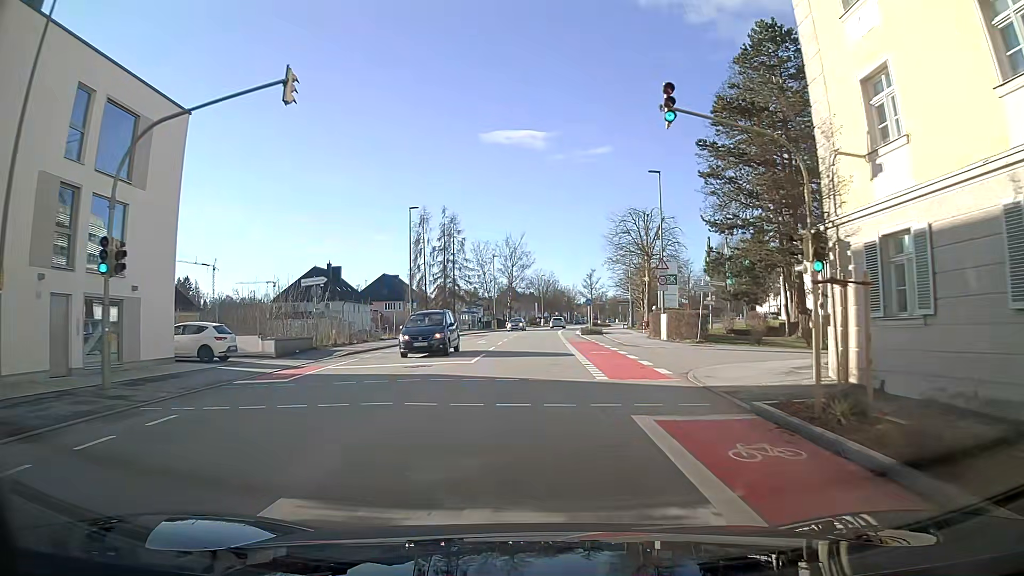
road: tertiary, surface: asphalt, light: Day
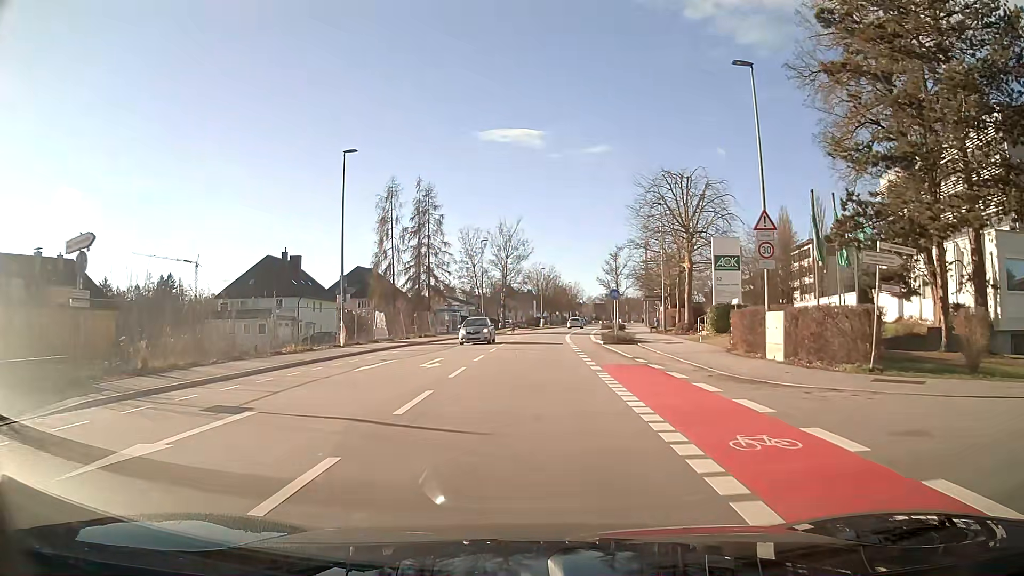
(0.0, +18.7) m; 0°
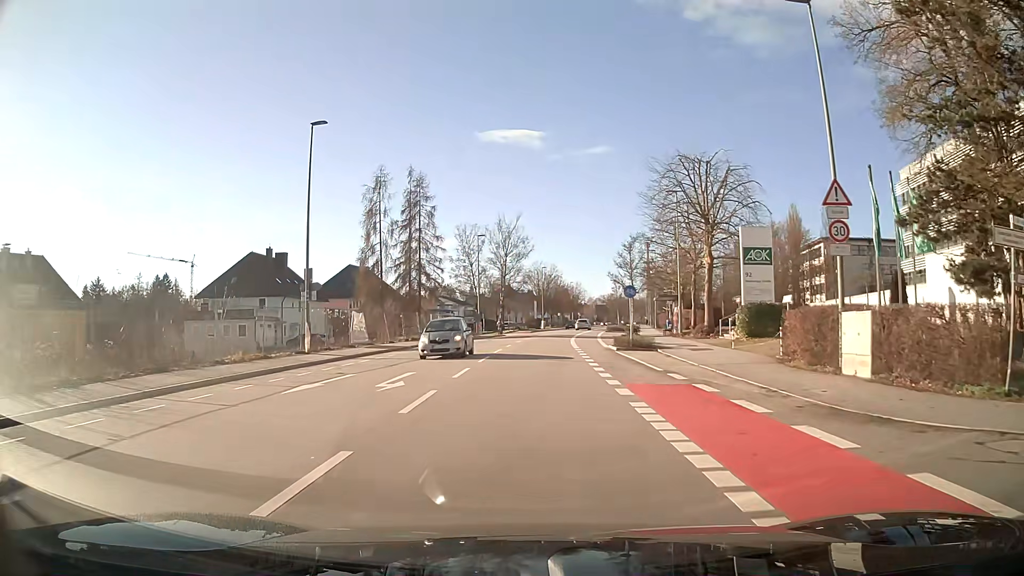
(0.0, +5.6) m; 0°
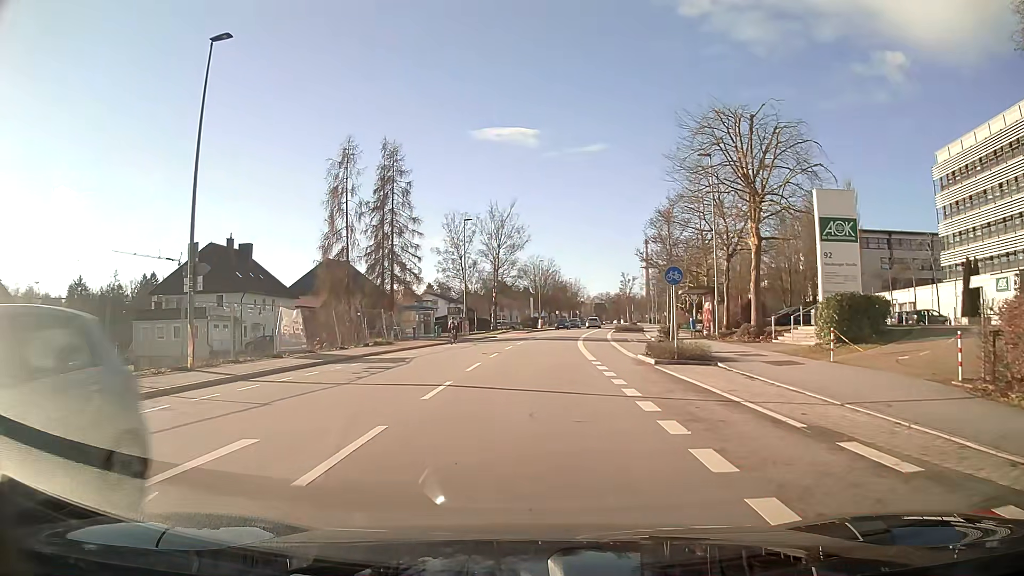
(0.0, +10.2) m; 0°
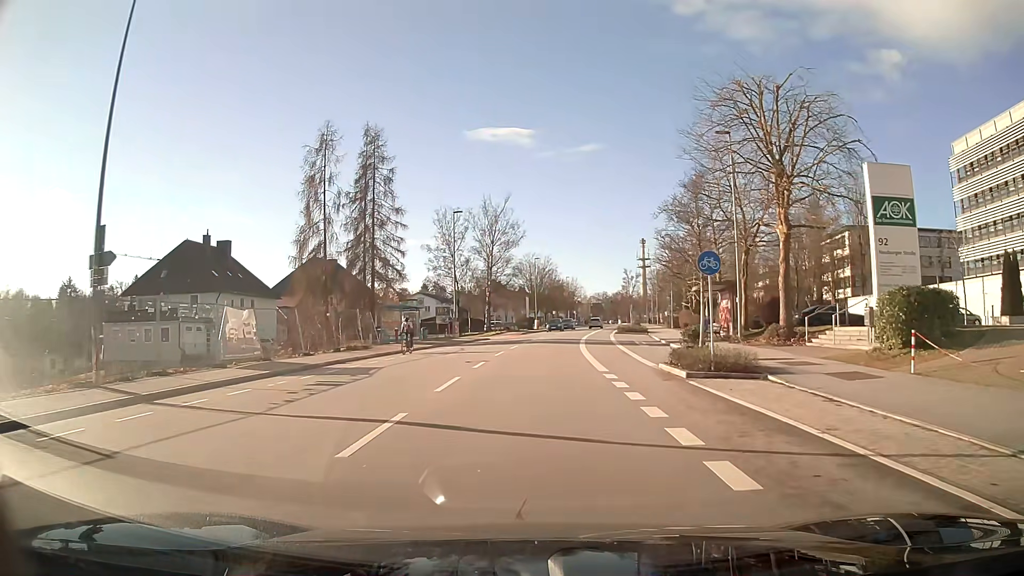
(0.0, +4.7) m; 0°
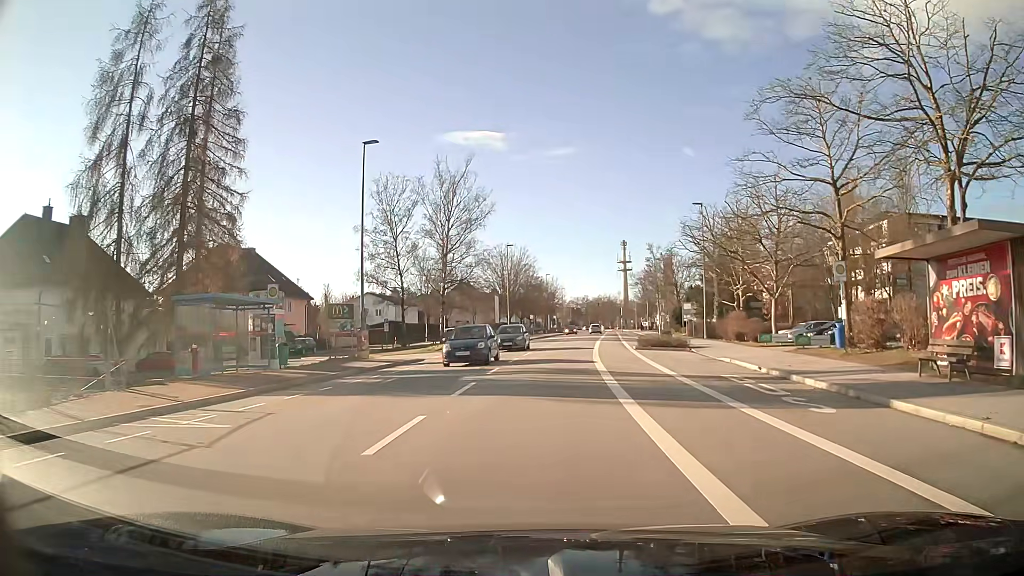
(+0.5, +23.4) m; +2°
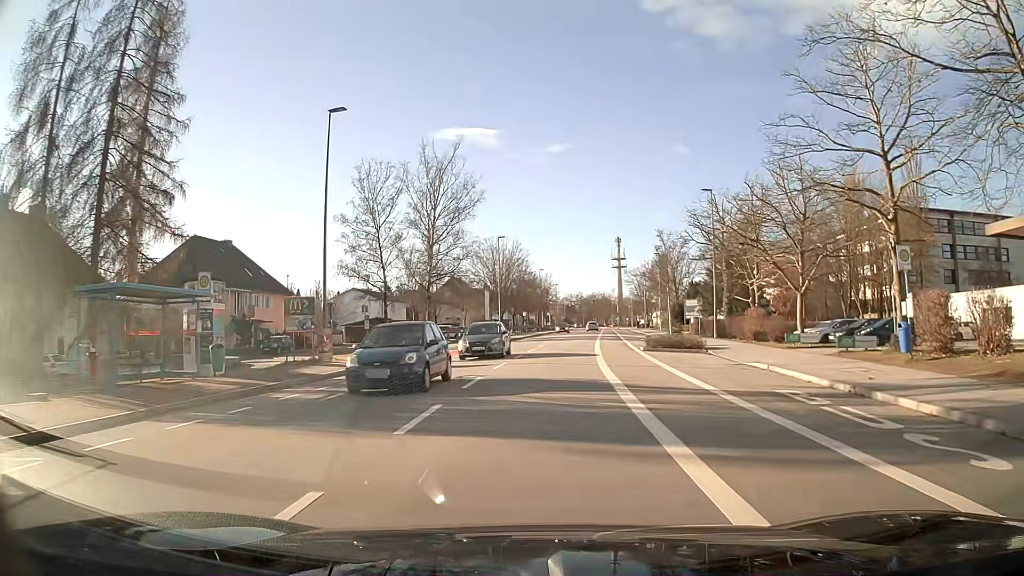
(0.0, +4.8) m; +1°
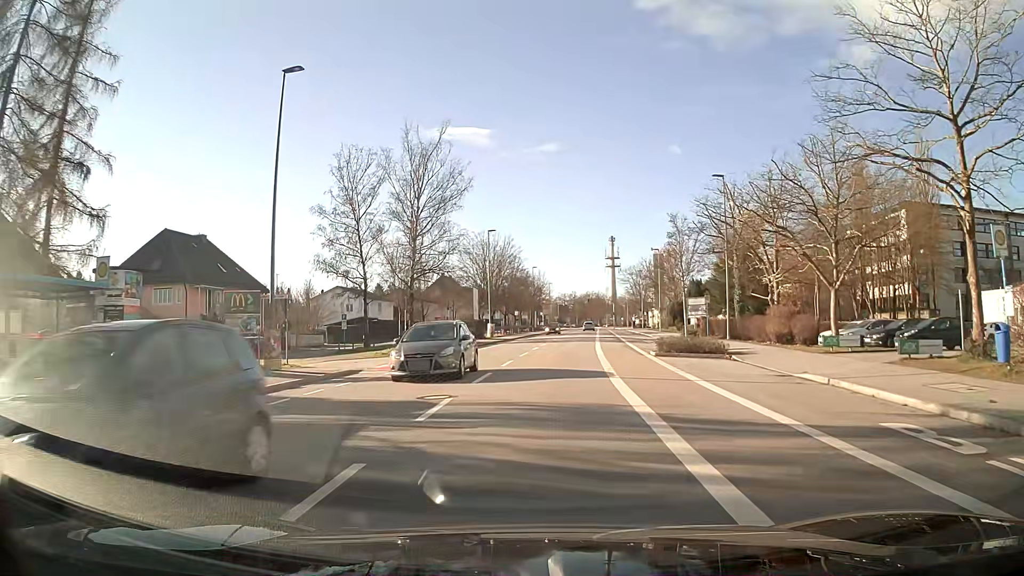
(0.0, +4.8) m; +1°
(0, +10) (0, +20) (+1, +30) (+2, +40) (+3, +50) (+4, +60) (+5, +70) (+6, +80) (+7, +90) (+7, +100) m
